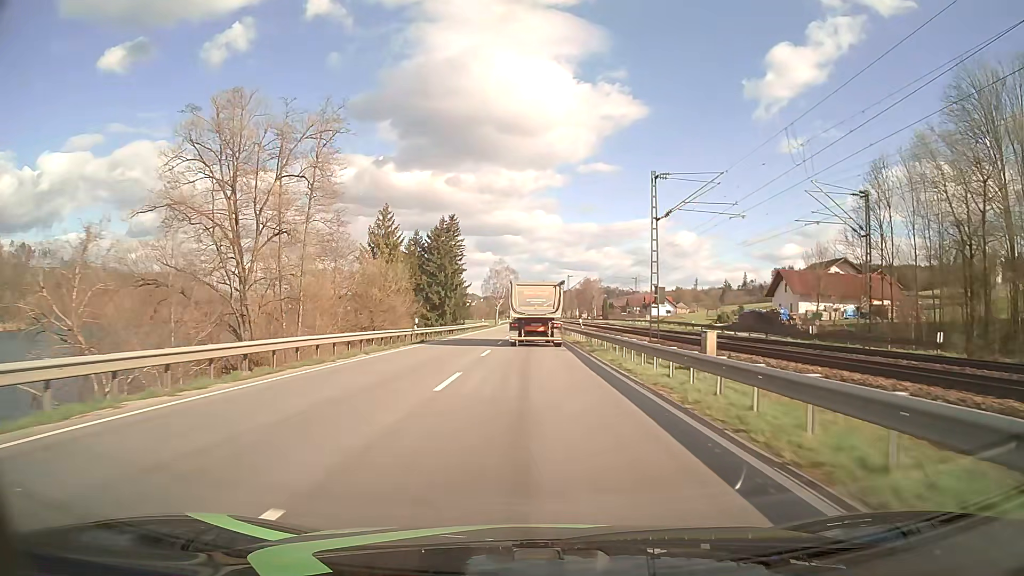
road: primary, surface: asphalt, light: Day
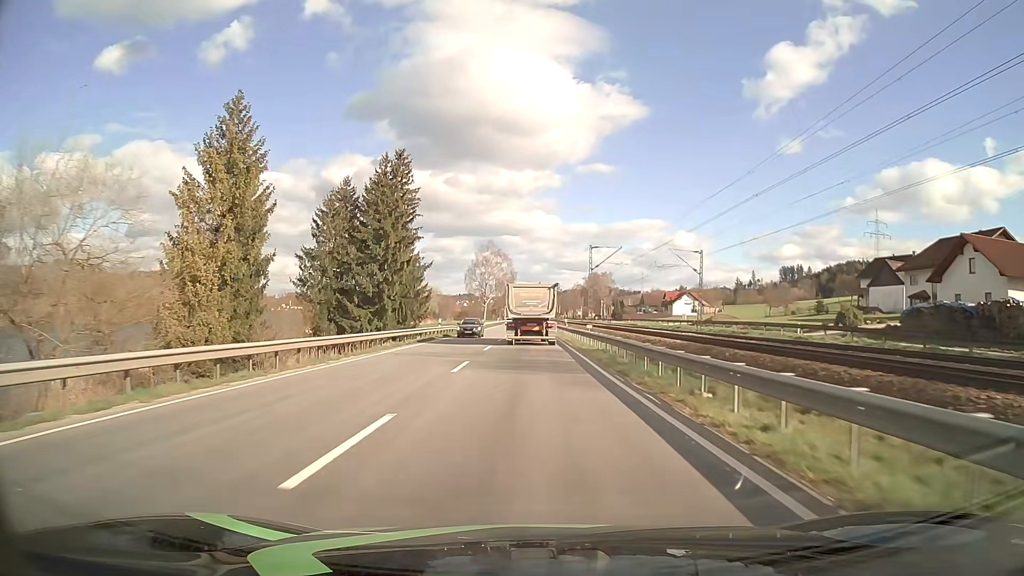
(0.0, +43.6) m; 0°
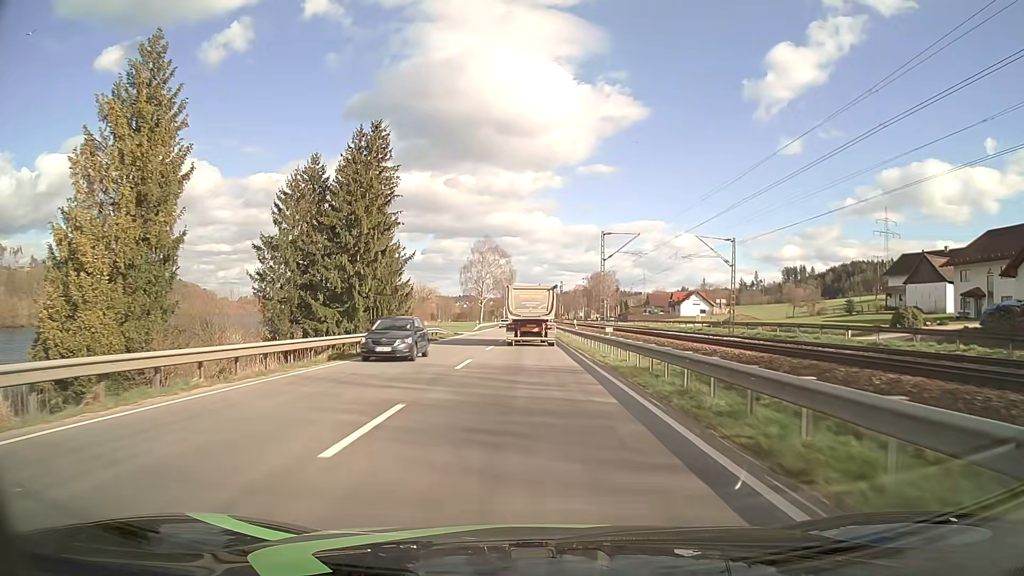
(0.0, +10.9) m; 0°
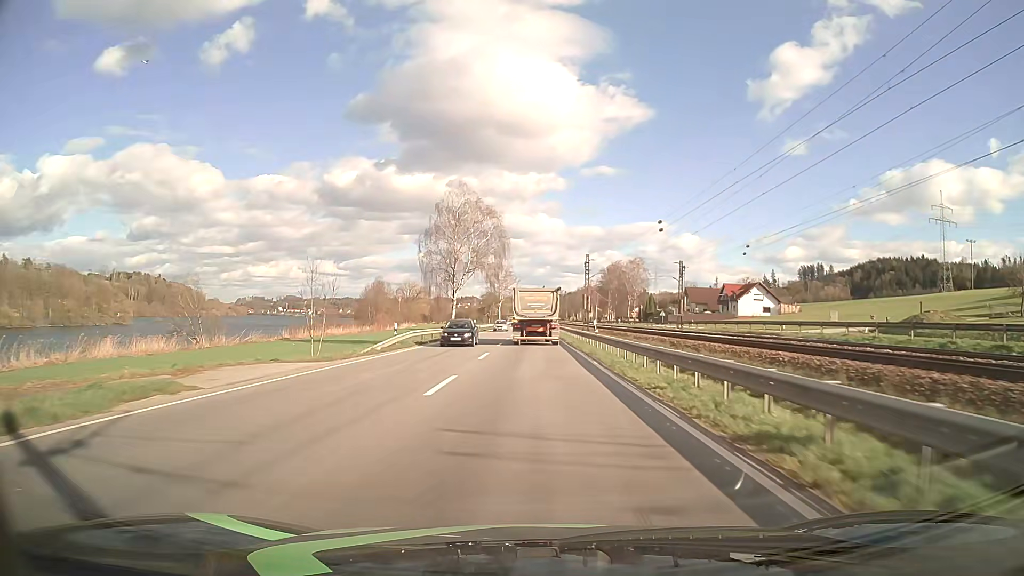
(-0.2, +54.9) m; 0°
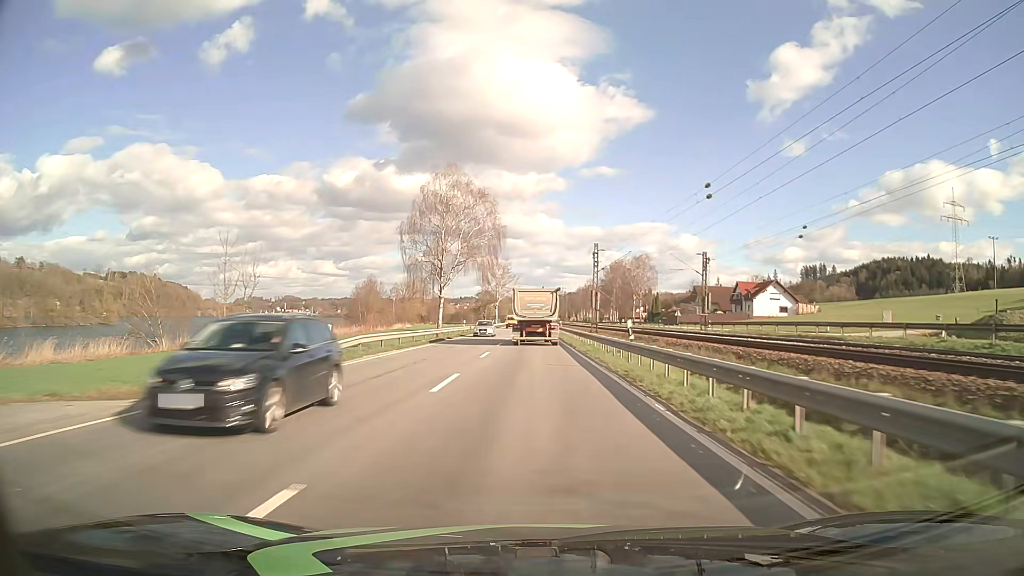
(0.0, +11.2) m; 0°
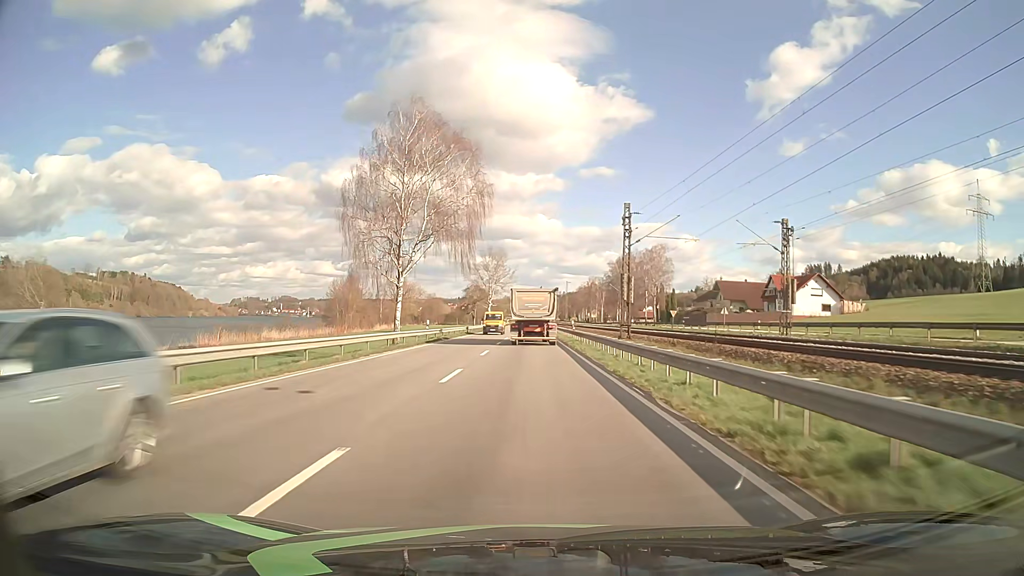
(0.0, +22.6) m; 0°
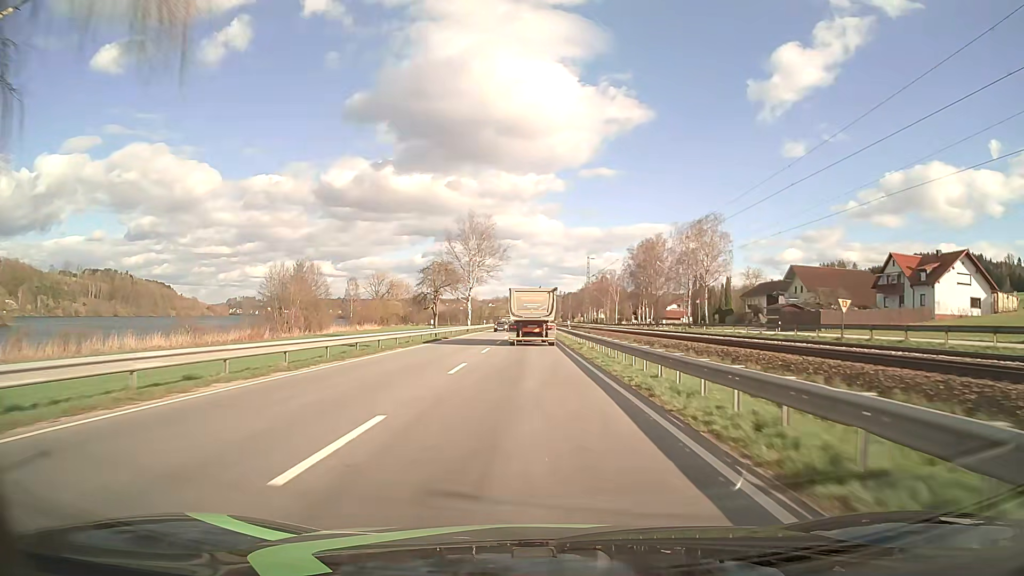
(0.0, +45.8) m; 0°
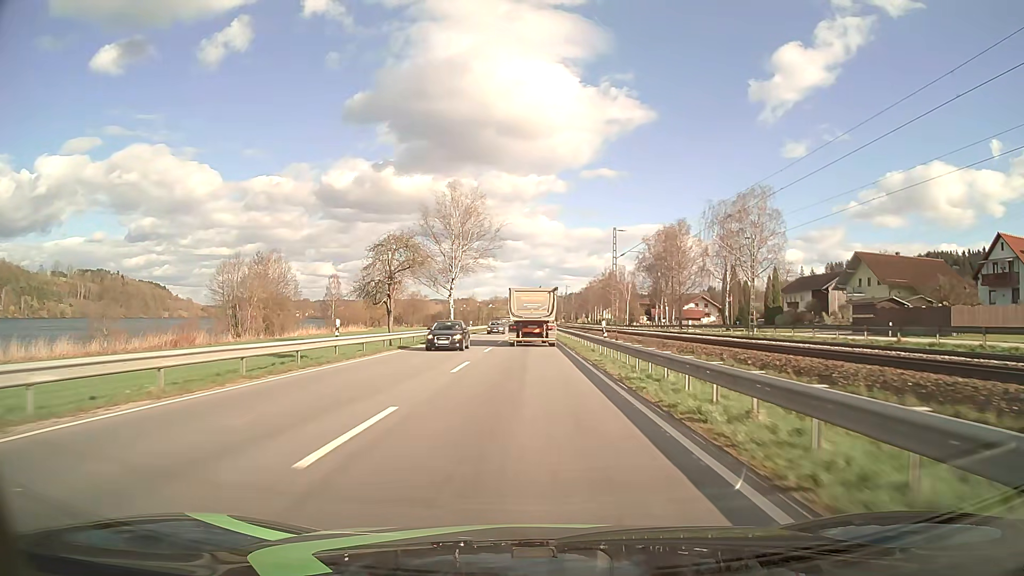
(0.0, +23.2) m; 0°
(0, +10) (0, +20) (0, +30) (0, +40) (0, +50) (0, +60) (0, +70) (0, +80) (0, +90) (0, +100) m
